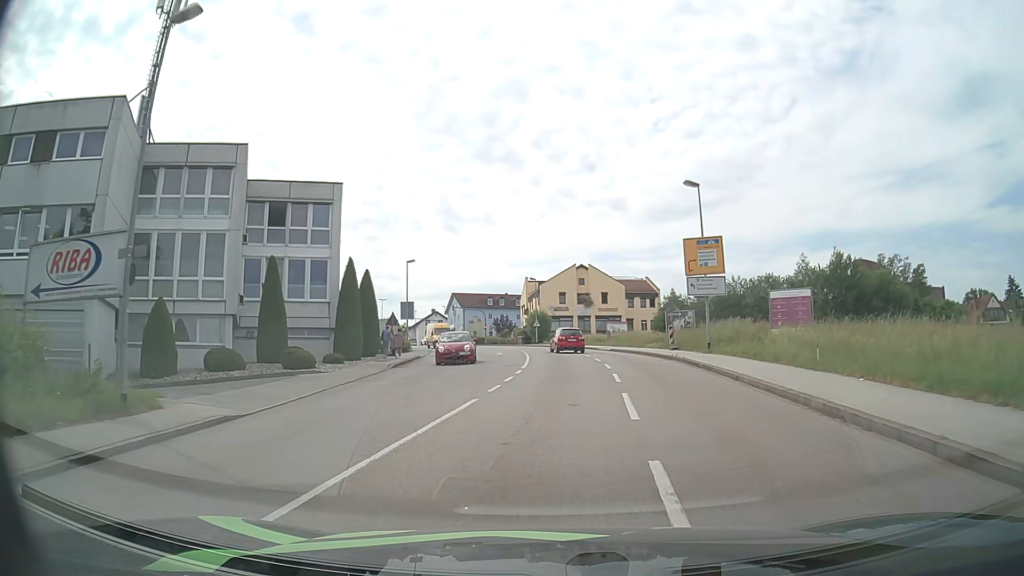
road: tertiary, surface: asphalt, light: Day
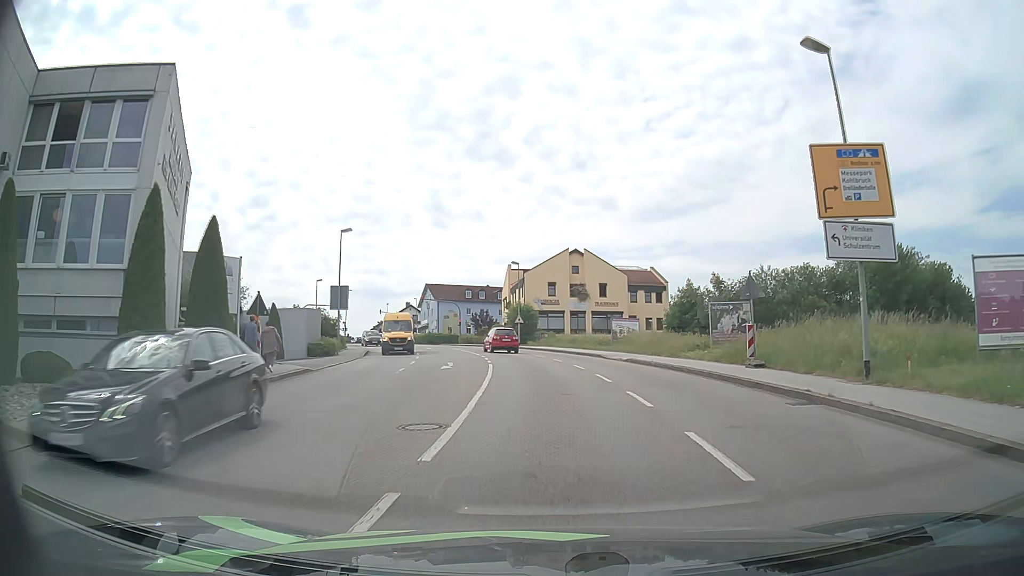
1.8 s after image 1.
(+0.1, +17.4) m; +1°
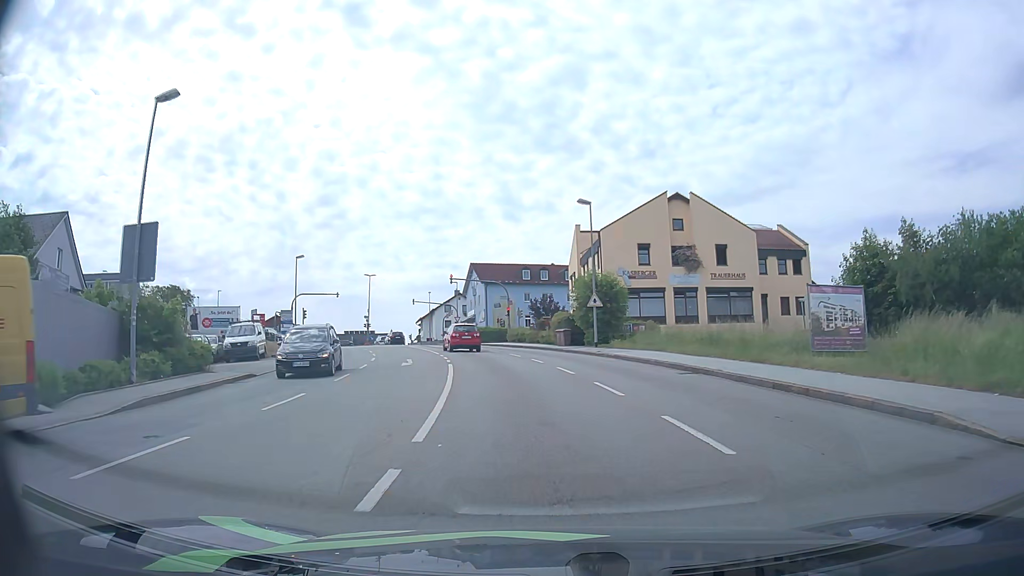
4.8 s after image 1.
(-1.0, +28.9) m; -6°
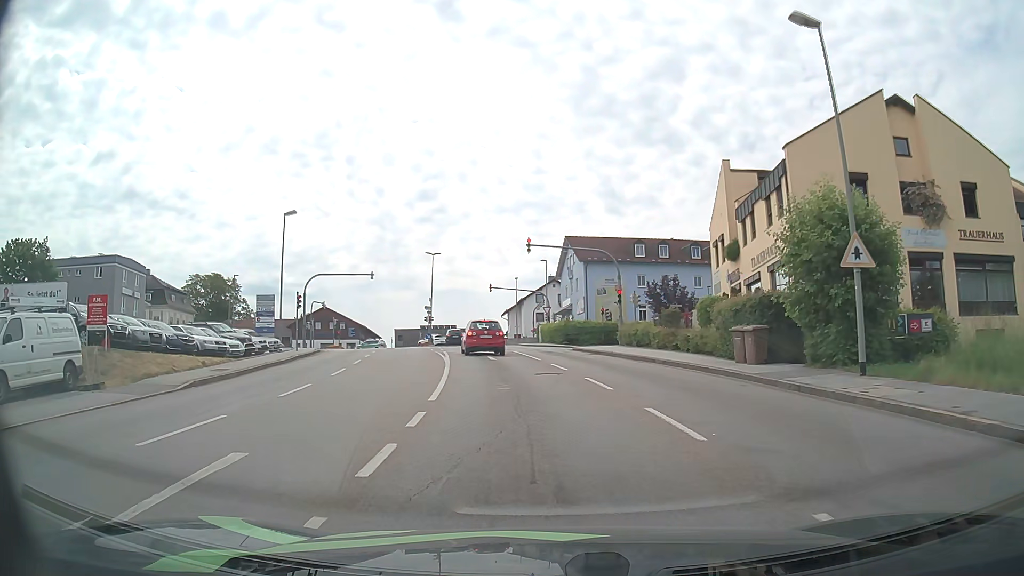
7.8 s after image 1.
(-1.7, +23.0) m; -9°
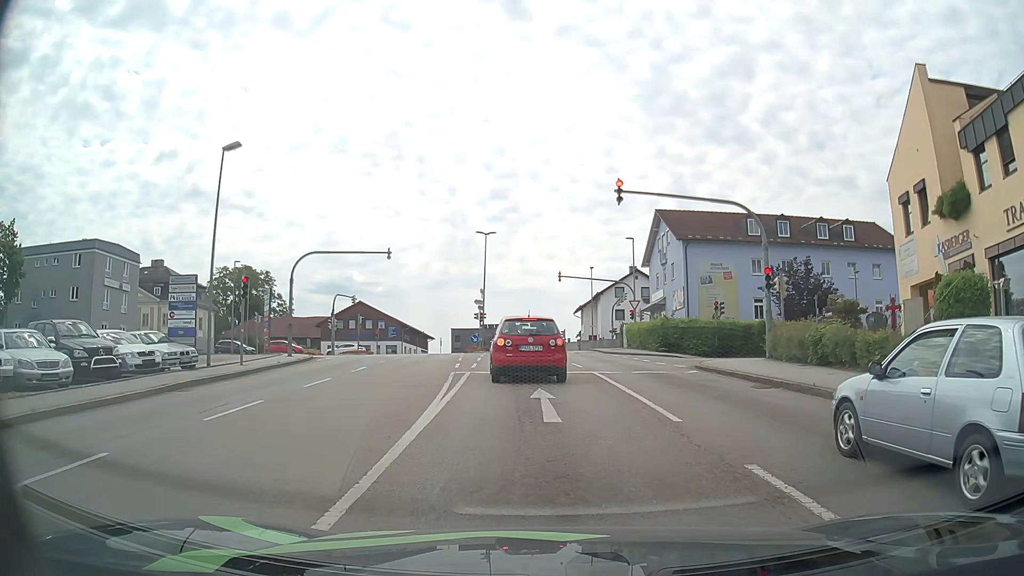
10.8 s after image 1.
(-0.9, +15.9) m; -6°
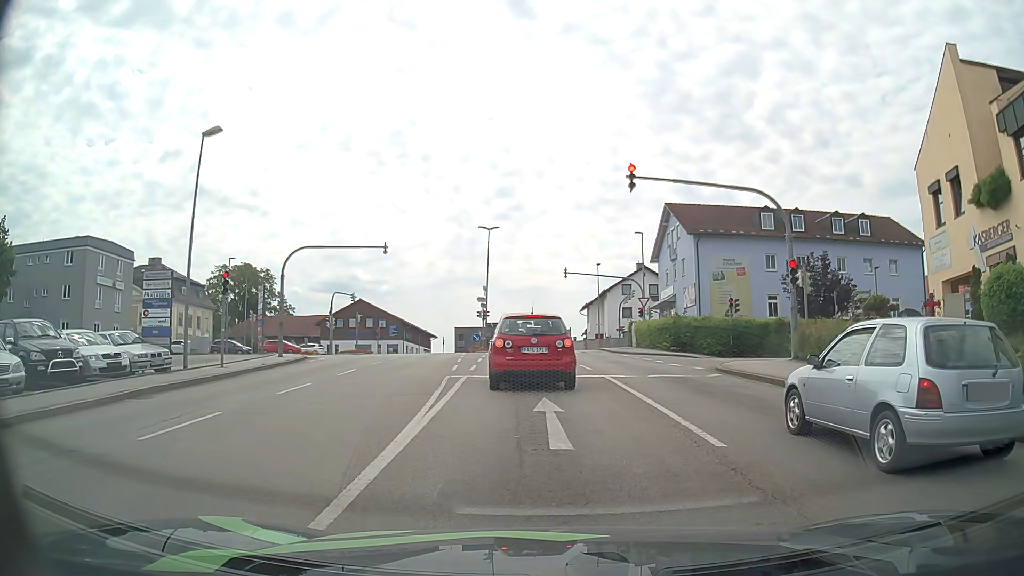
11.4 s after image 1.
(0.0, +2.0) m; 0°
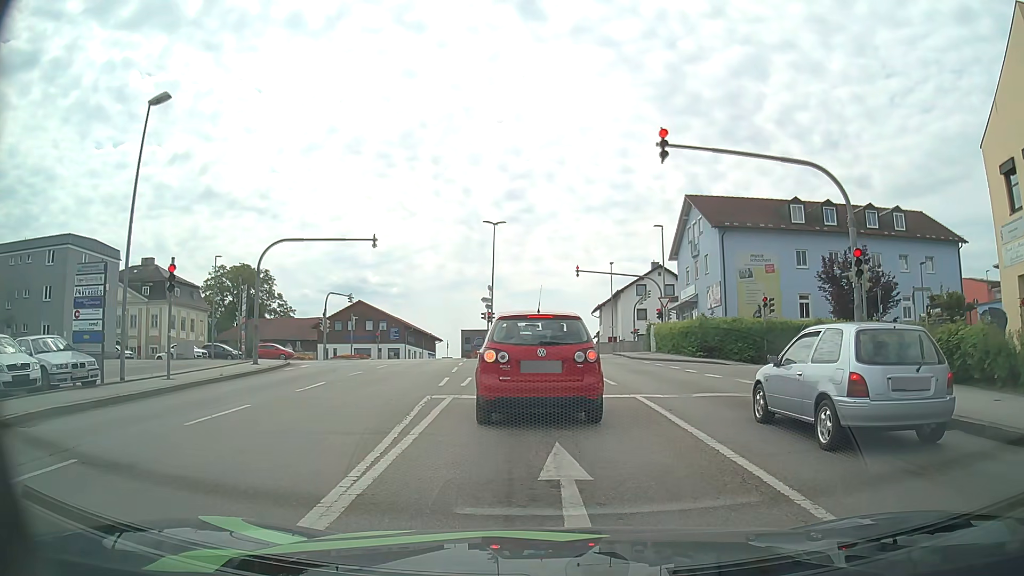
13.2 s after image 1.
(-0.1, +4.2) m; 0°
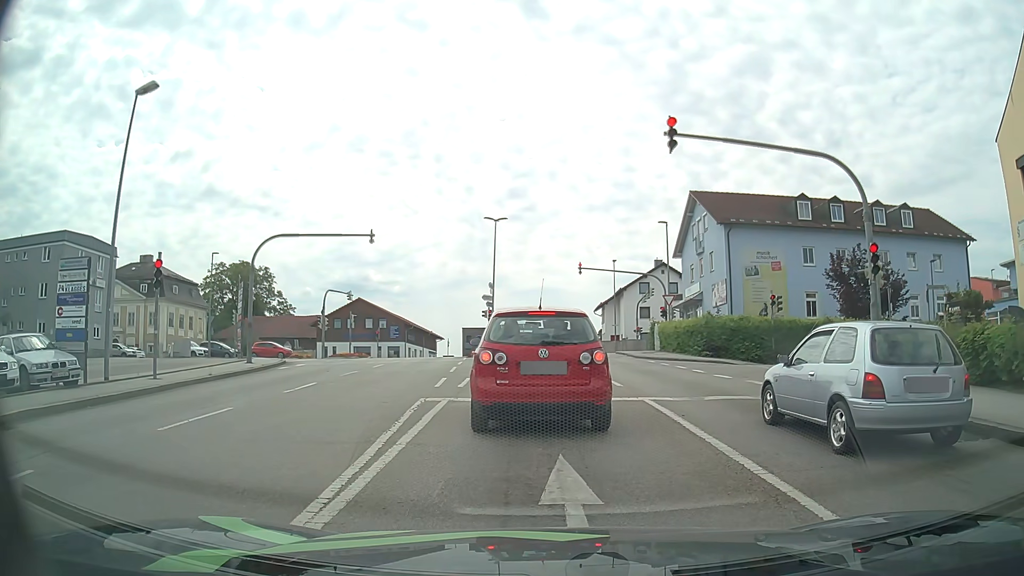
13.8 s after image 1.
(0.0, +0.8) m; -2°
